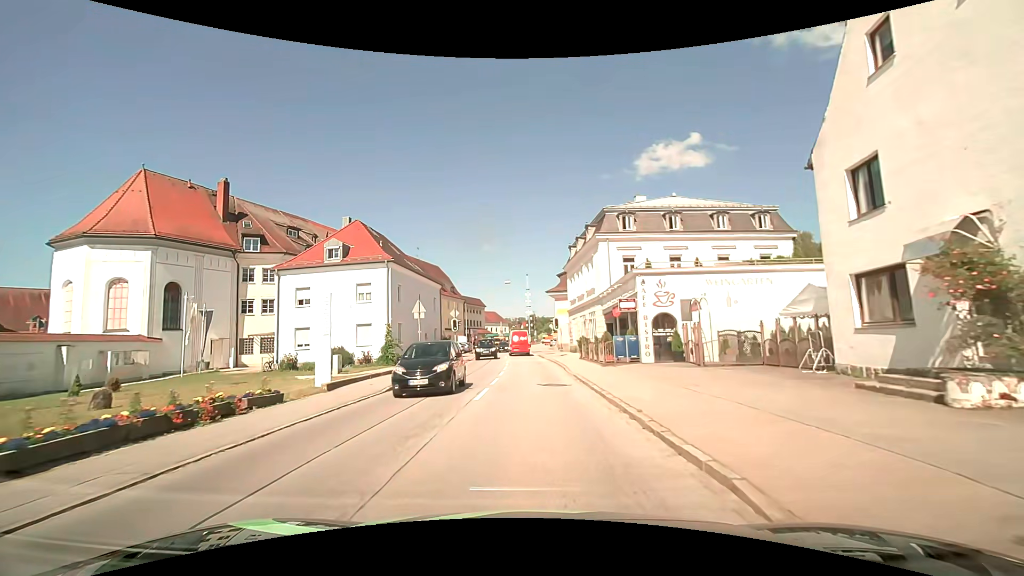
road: secondary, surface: asphalt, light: Day
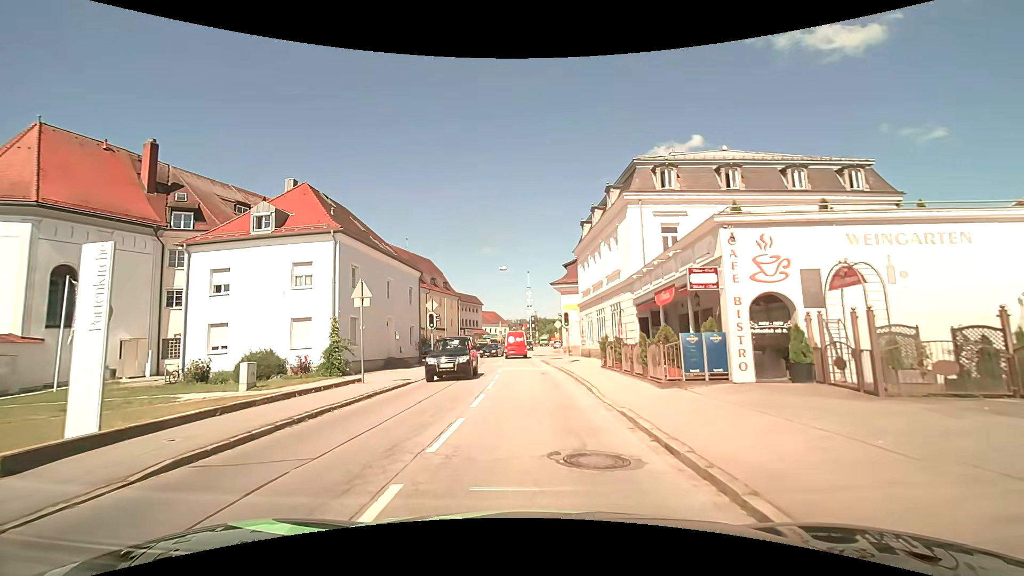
(+0.1, +10.1) m; +1°
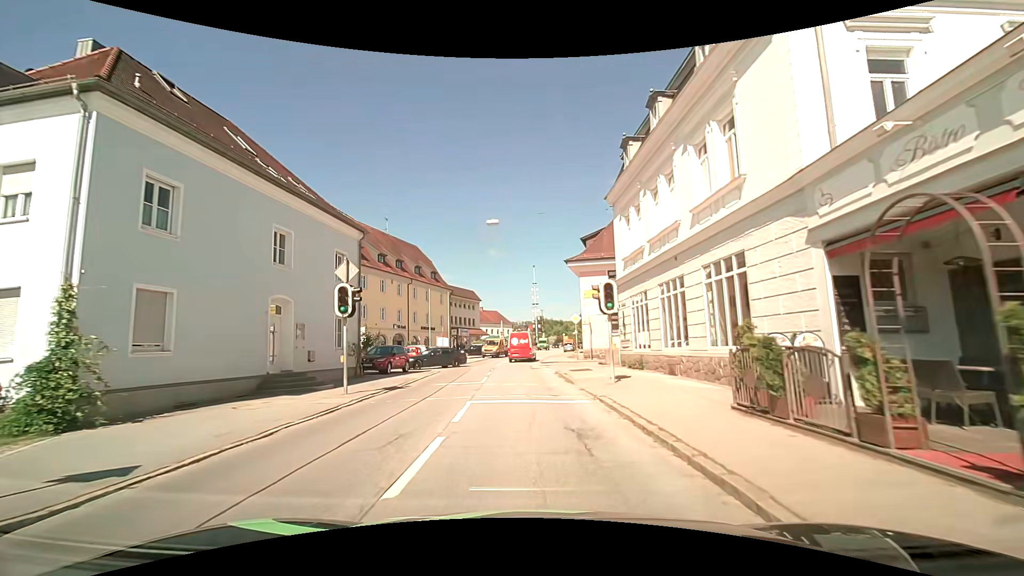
(-0.1, +15.4) m; -1°
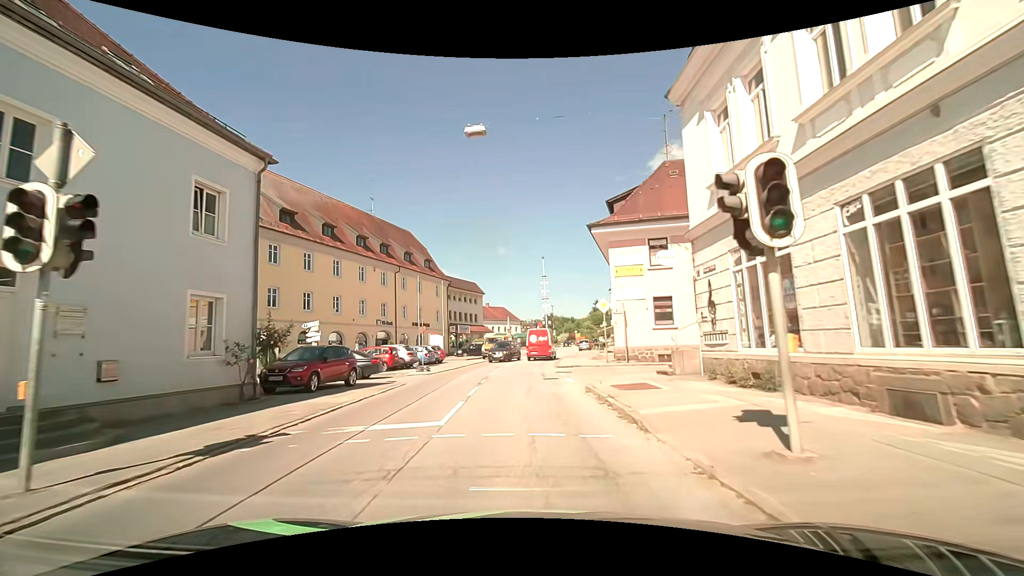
(-0.1, +10.3) m; -1°
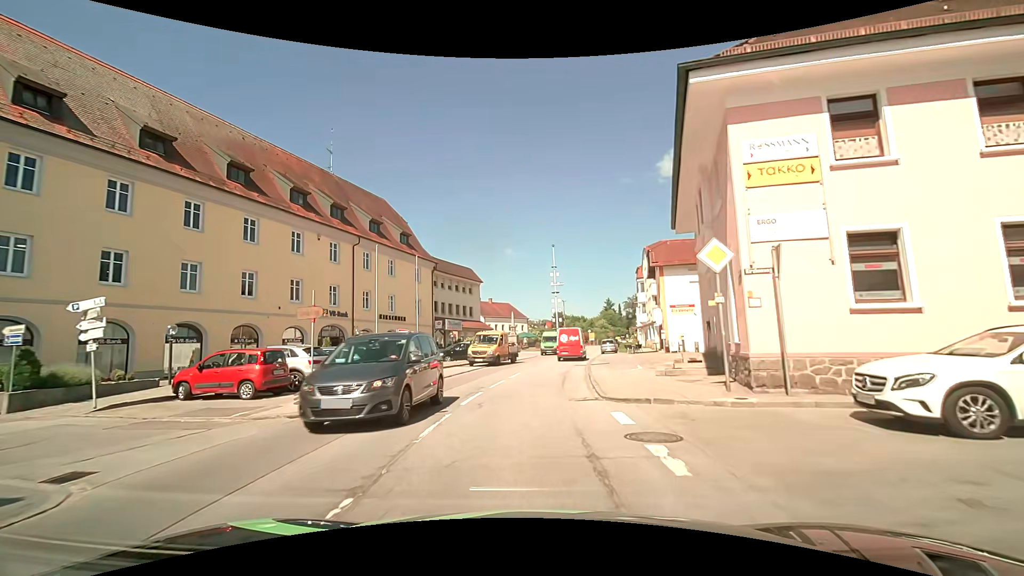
(-0.2, +15.5) m; +1°
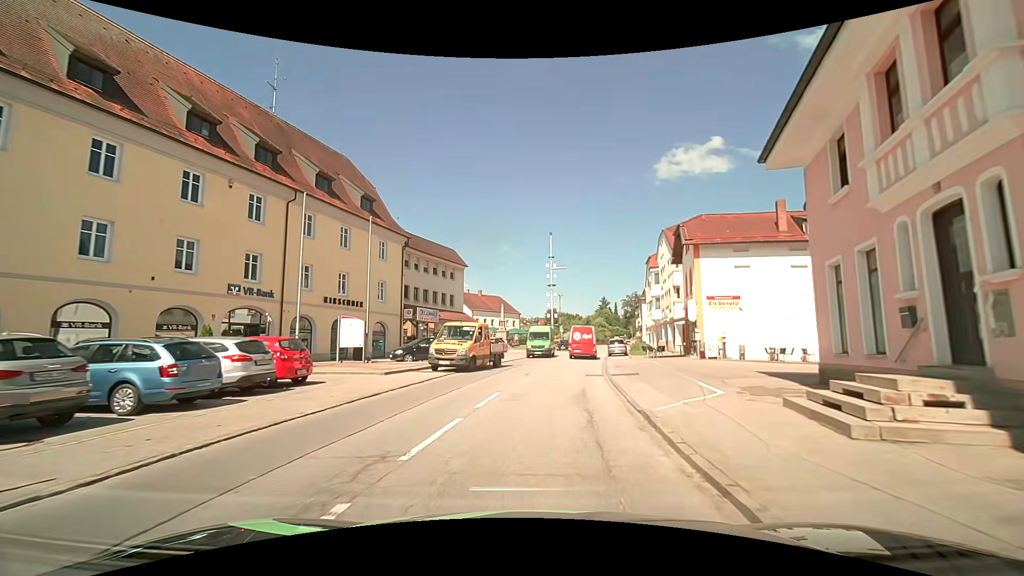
(-0.3, +10.3) m; -2°
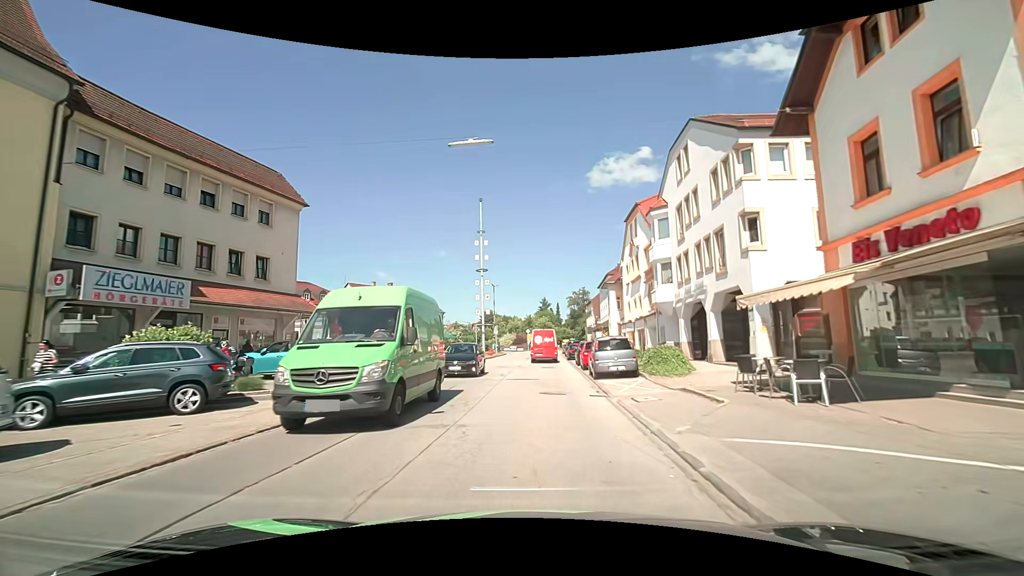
(+2.1, +26.1) m; +8°
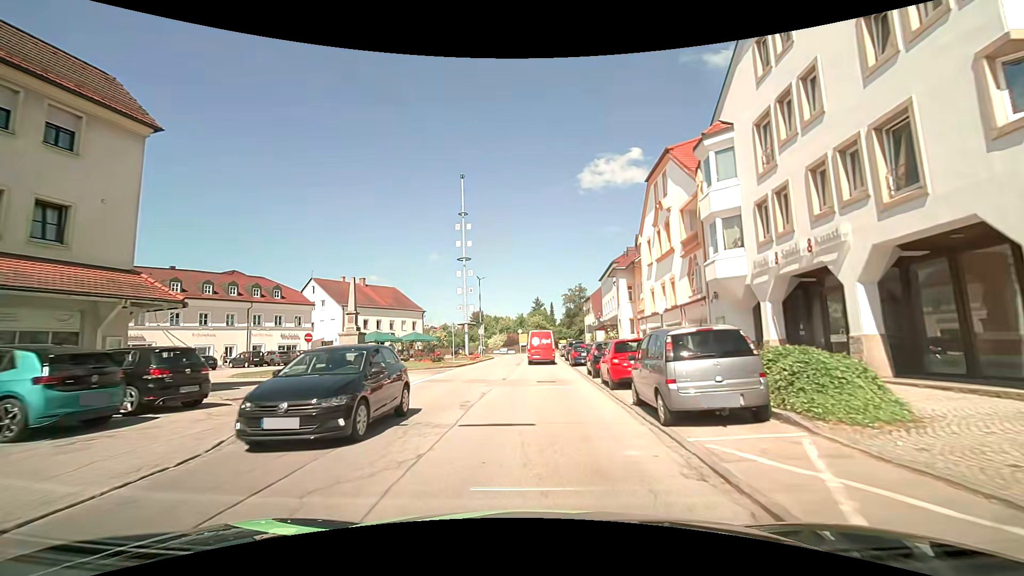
(+0.1, +10.8) m; +1°
(0, +10) (0, +20) (0, +30) (0, +40) (0, +50) (0, +60) (-1, +70) (-6, +79) (-13, +86) (-21, +92) m
